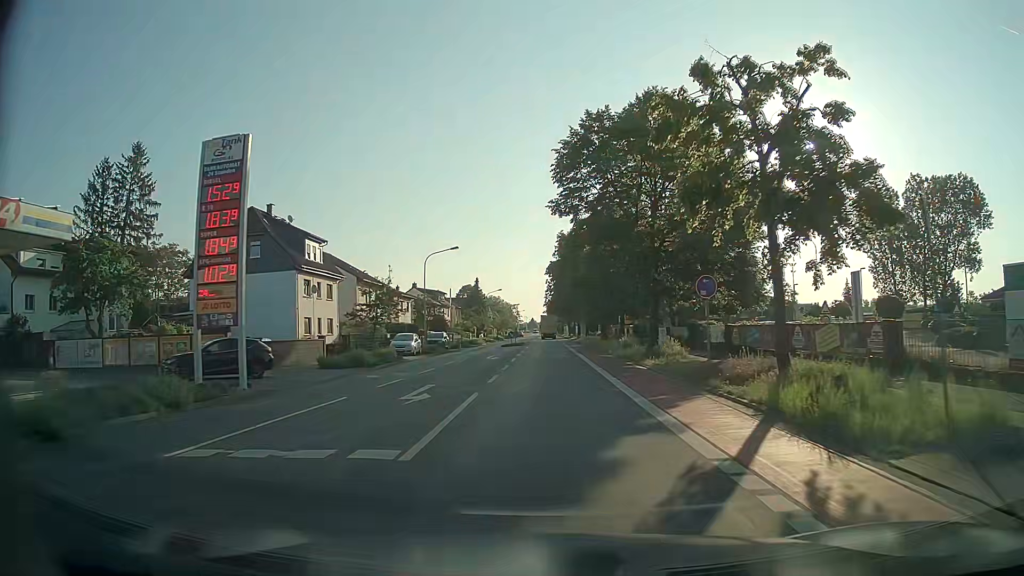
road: tertiary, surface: asphalt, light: Day
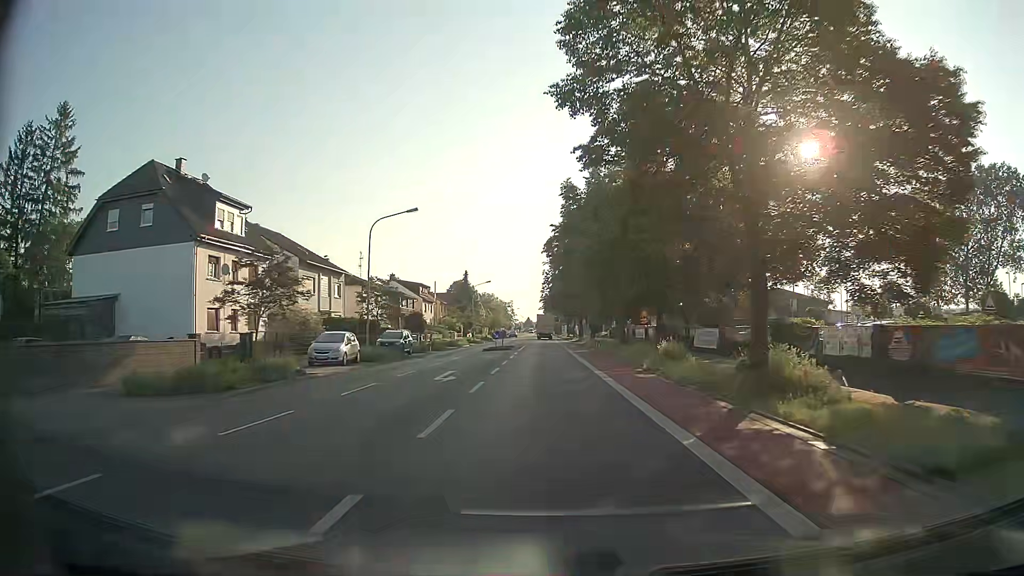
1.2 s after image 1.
(+0.1, +15.1) m; +1°
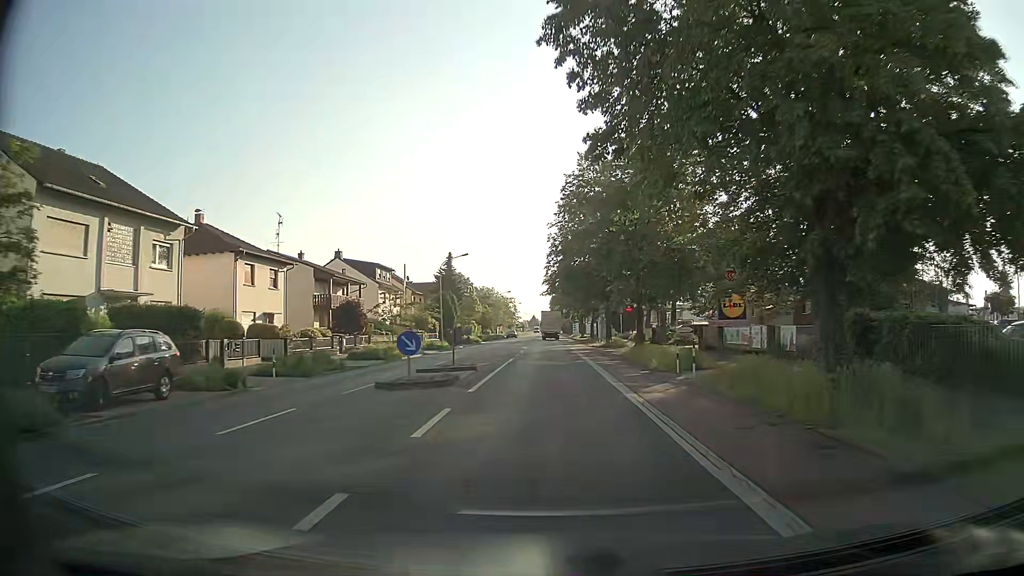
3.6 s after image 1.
(+0.1, +29.9) m; 0°
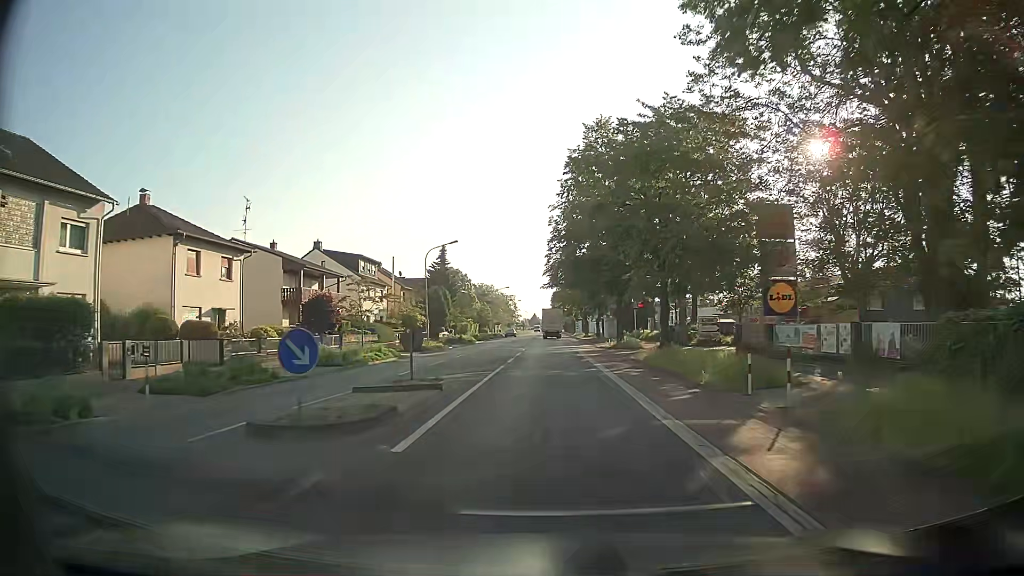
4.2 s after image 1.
(0.0, +7.3) m; 0°
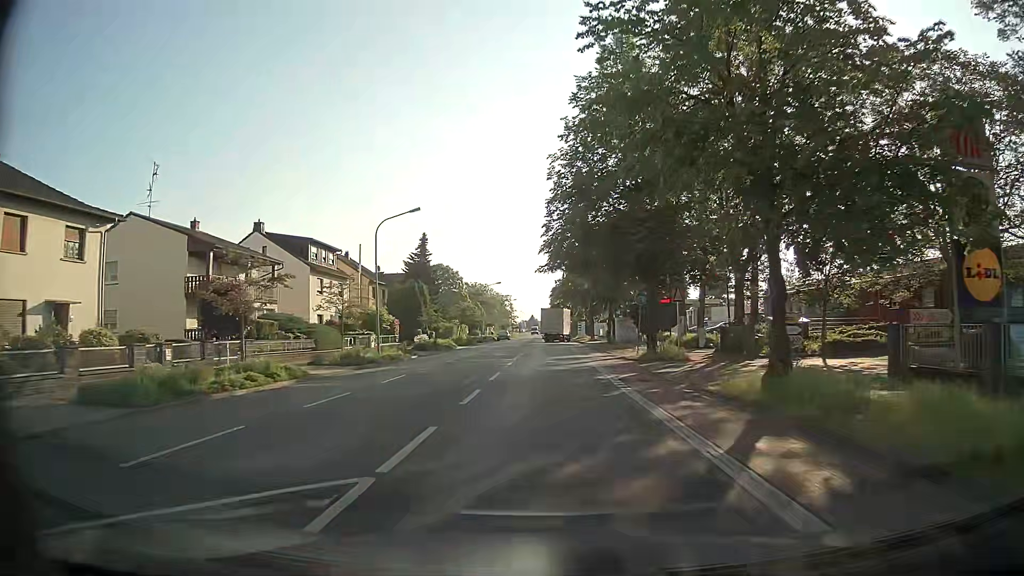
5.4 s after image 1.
(0.0, +14.1) m; 0°
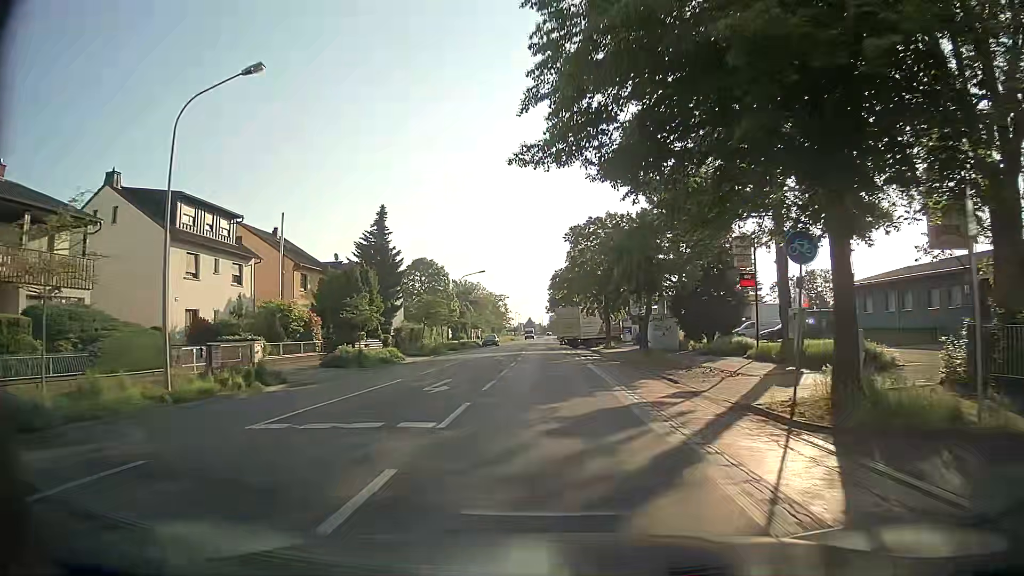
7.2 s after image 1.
(+0.2, +20.4) m; 0°
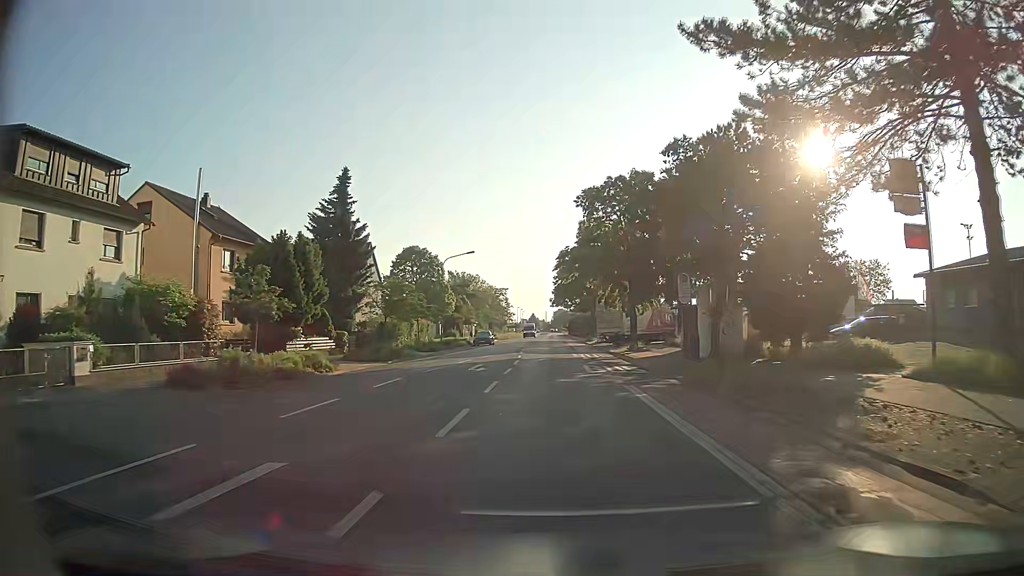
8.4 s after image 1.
(0.0, +13.4) m; 0°
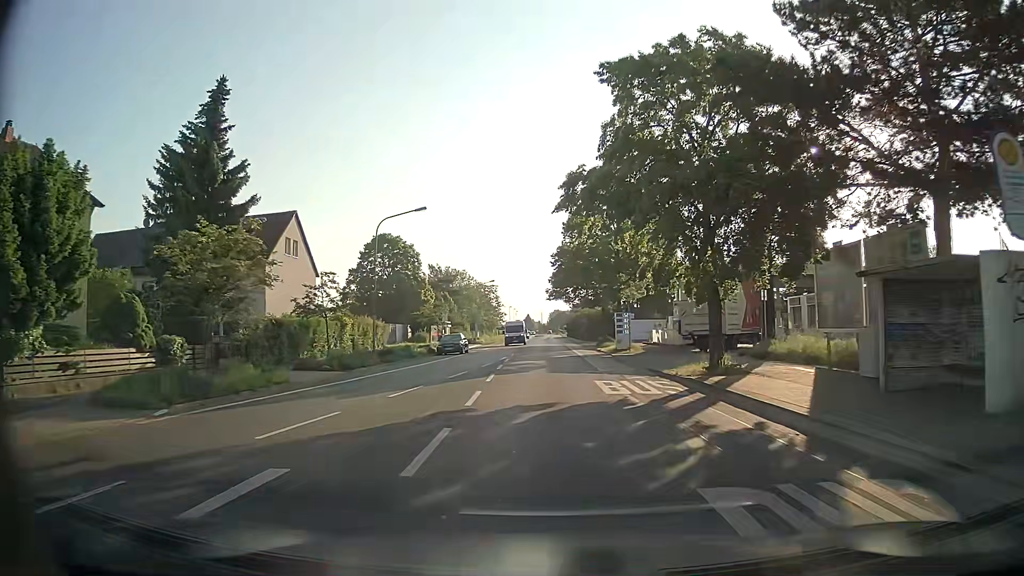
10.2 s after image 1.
(0.0, +20.1) m; 0°
(0, +10) (0, +20) (0, +30) (0, +40) (0, +50) (0, +60) (0, +70) (0, +80) (0, +90) (0, +100) m
